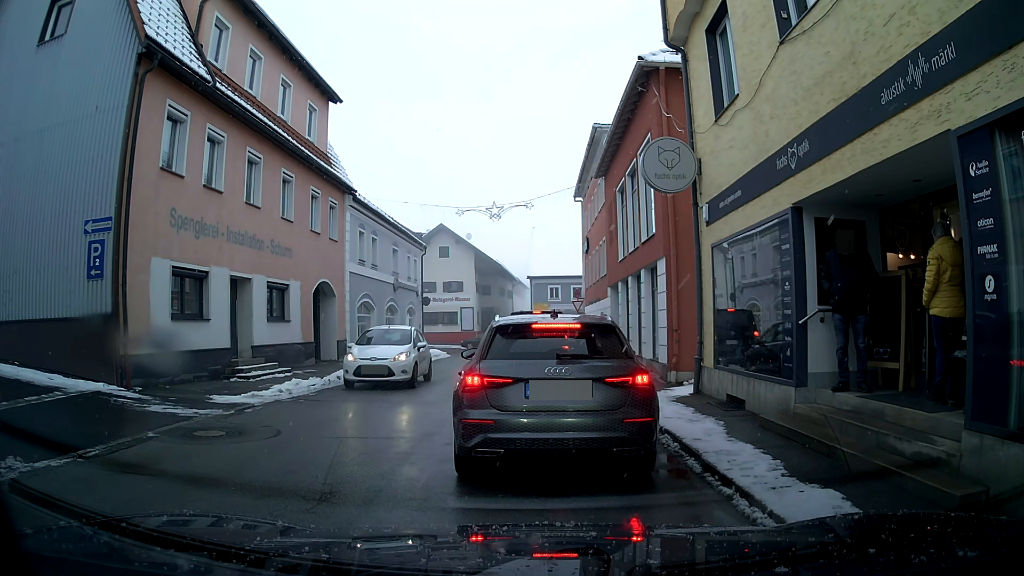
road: secondary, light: Day
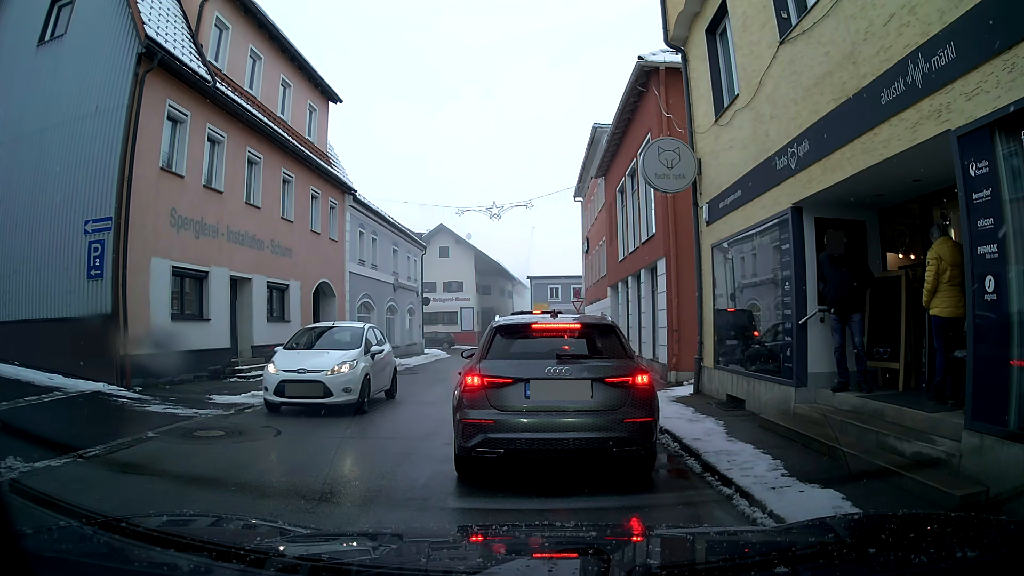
(0.0, 0.0) m; 0°
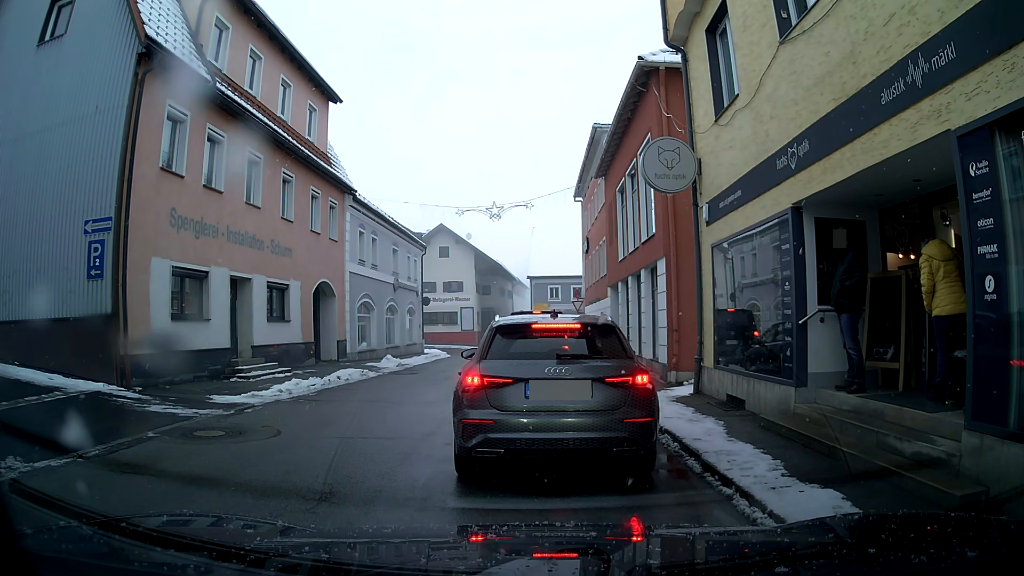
(0.0, 0.0) m; 0°
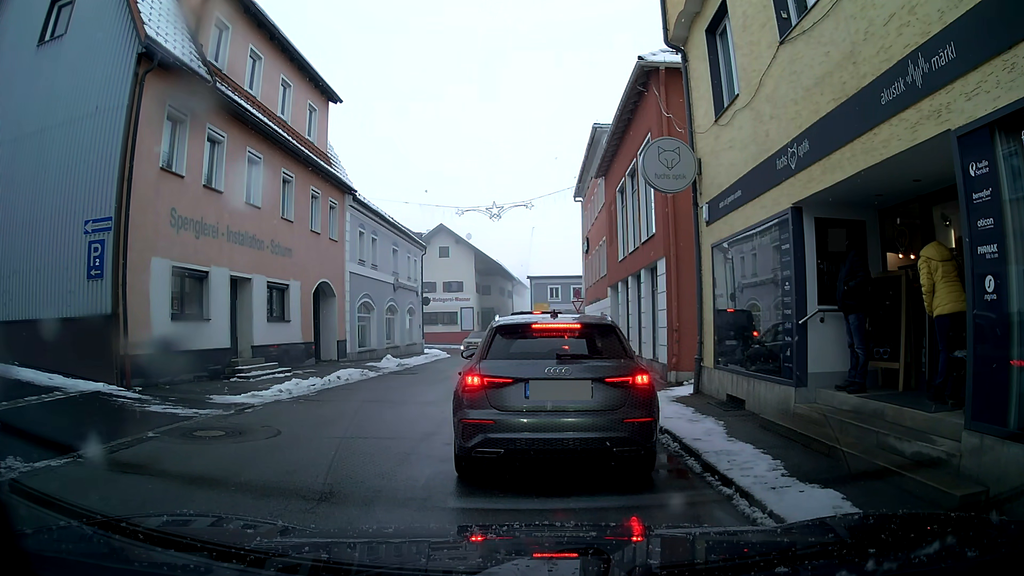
(0.0, 0.0) m; 0°
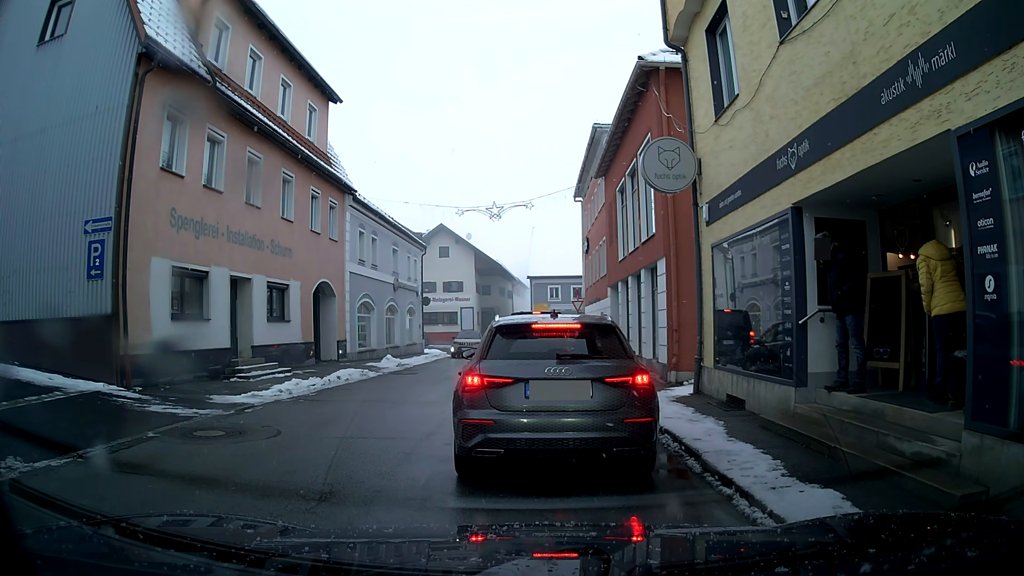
(0.0, 0.0) m; 0°
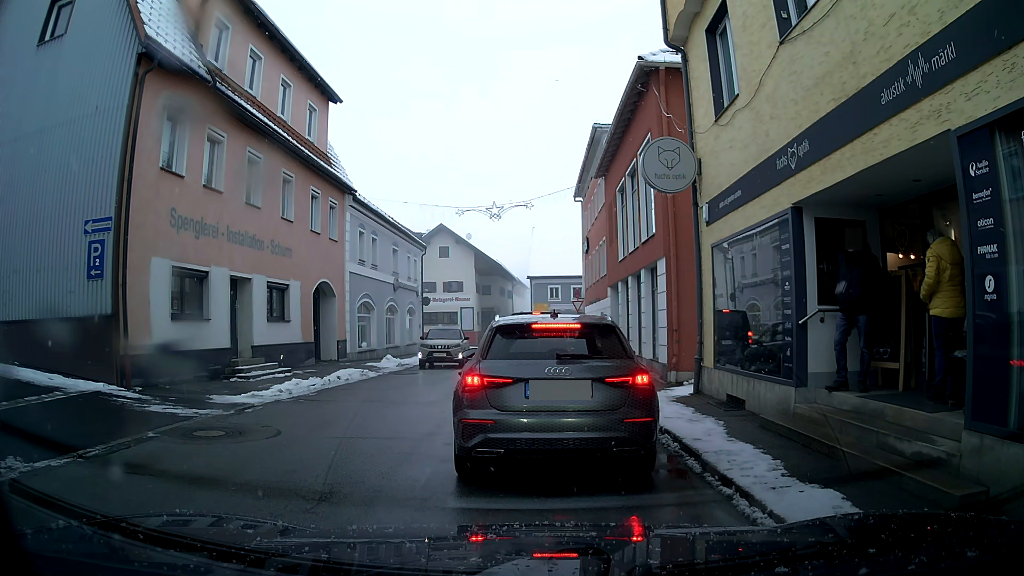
(0.0, 0.0) m; 0°
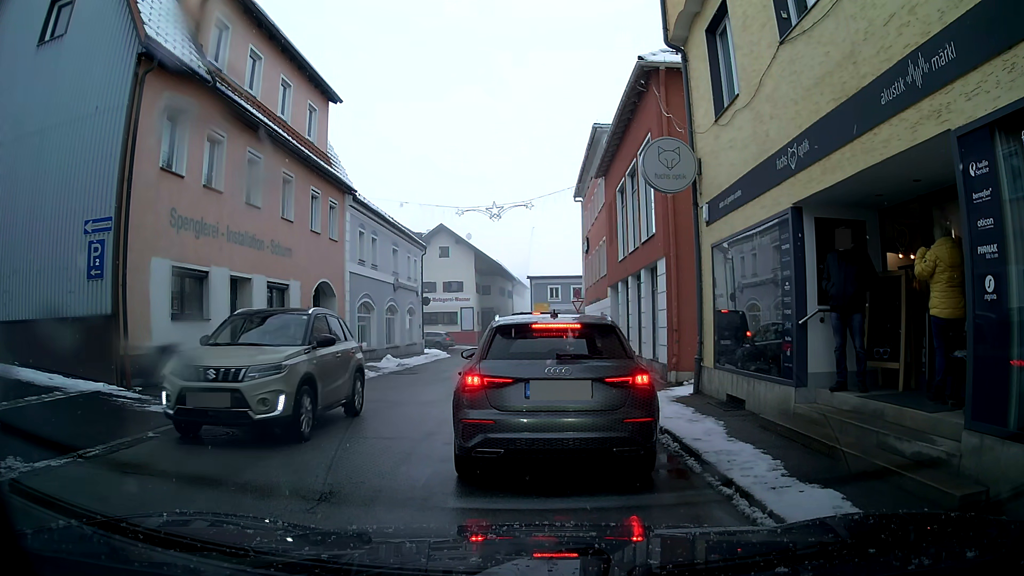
(0.0, 0.0) m; 0°
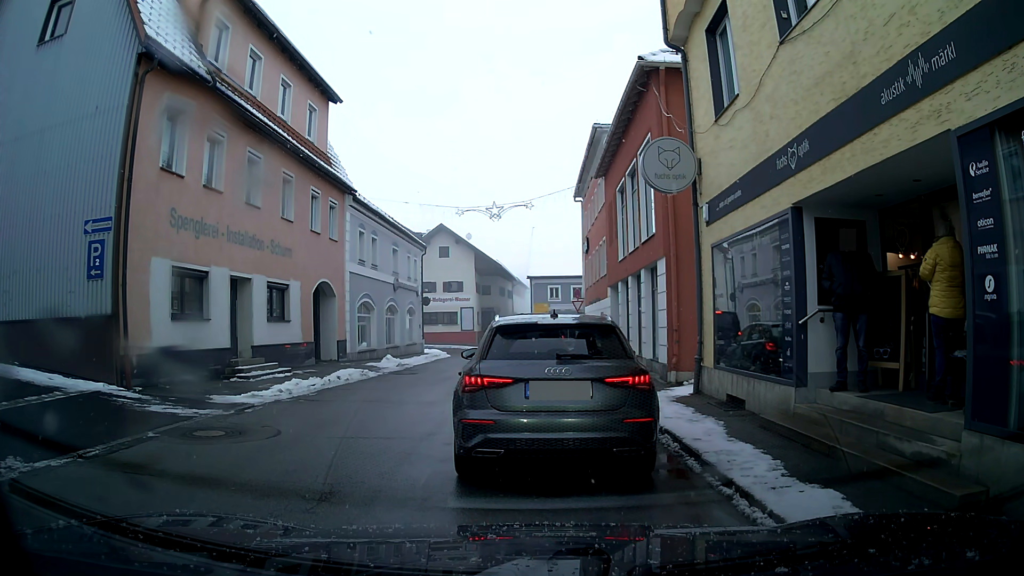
(0.0, 0.0) m; 0°
(+2, +10) (+5, +19) (+8, +29) (+10, +39) (+14, +47) (+24, +49) (+34, +46) (+43, +43) (+53, +41) (+63, +38) m
